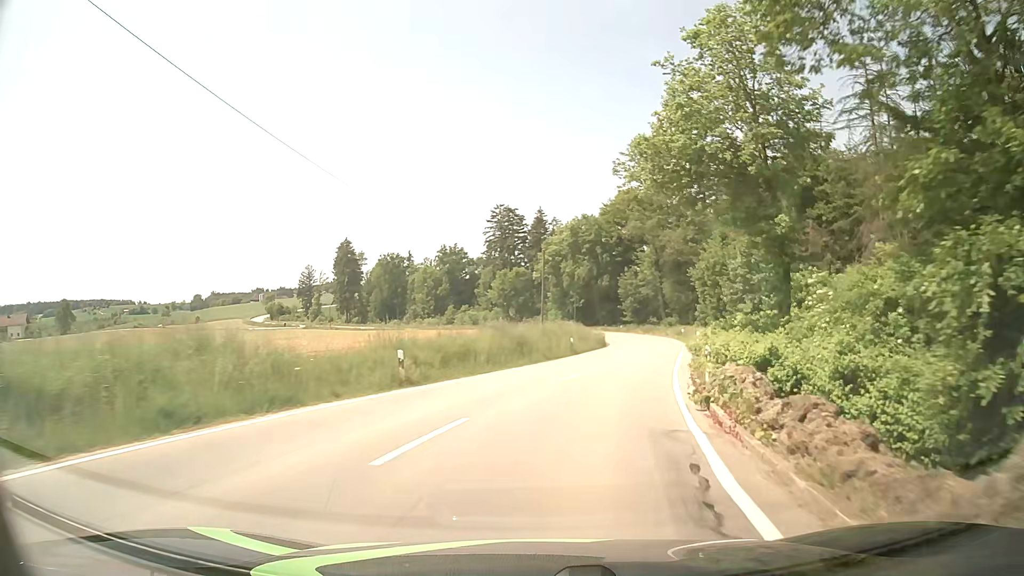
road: tertiary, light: Day
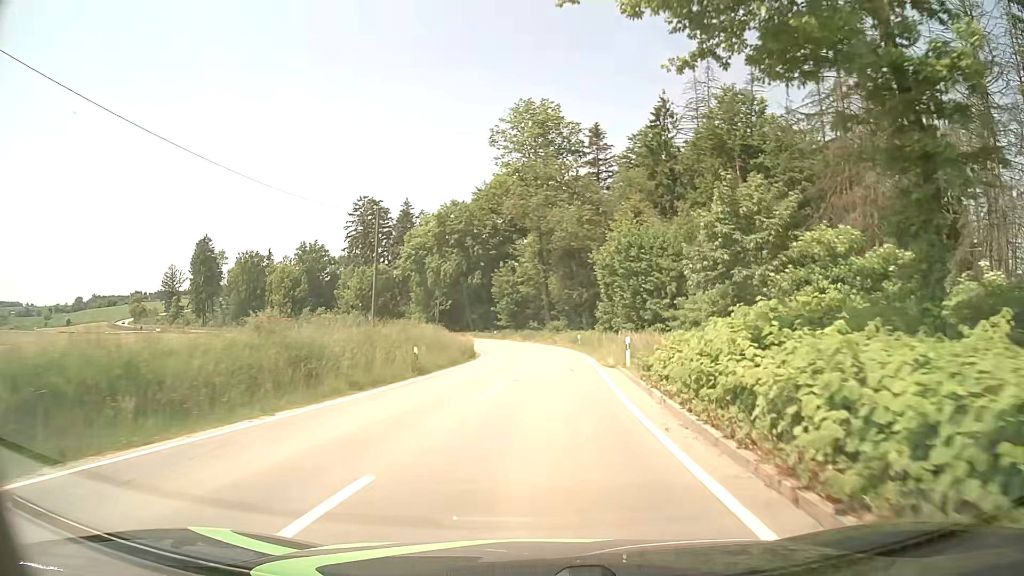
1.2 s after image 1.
(+1.8, +16.1) m; +12°
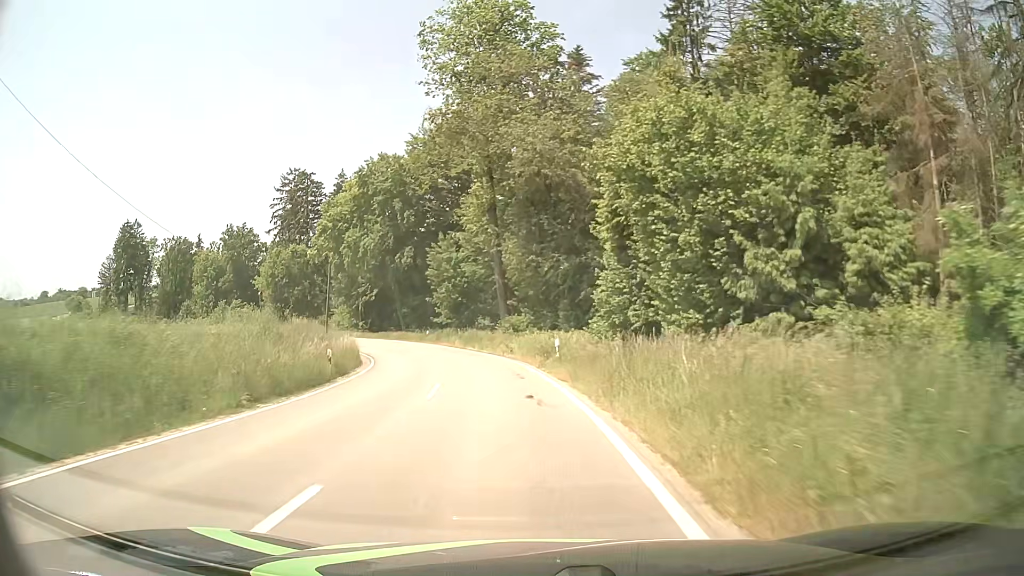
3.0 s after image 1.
(+1.1, +24.9) m; +3°
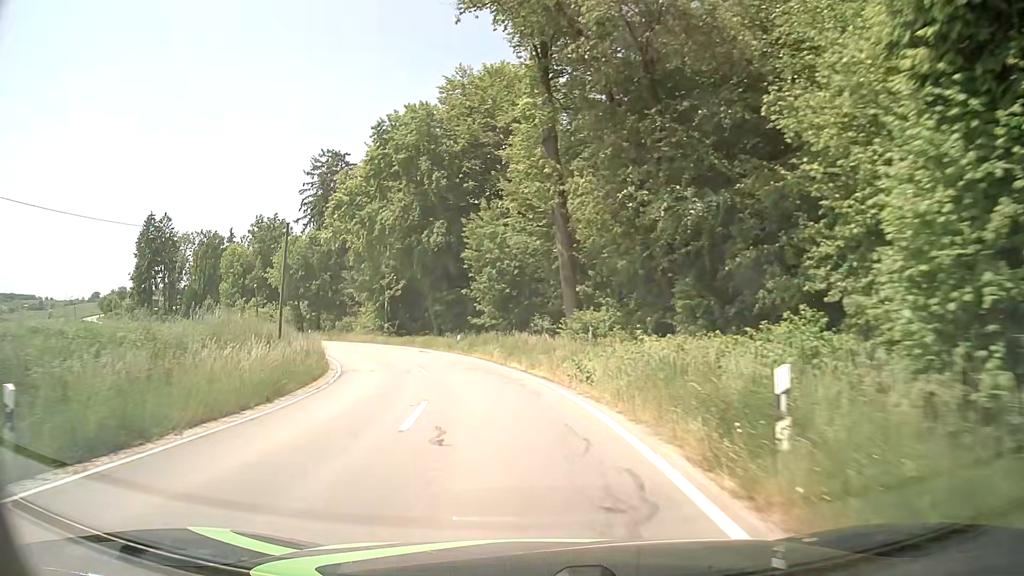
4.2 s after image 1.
(-0.6, +16.7) m; -5°
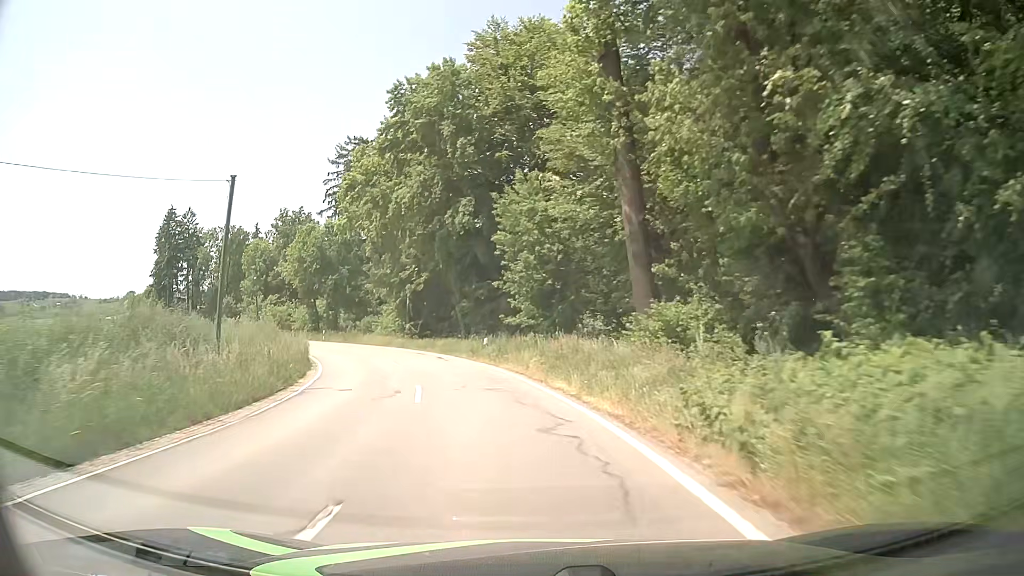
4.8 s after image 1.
(-0.3, +8.5) m; -4°
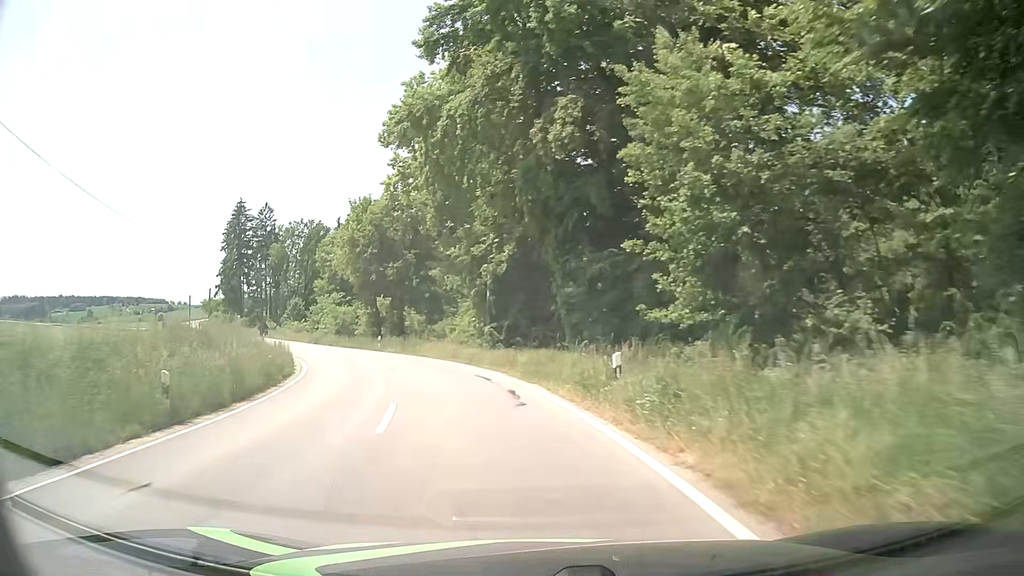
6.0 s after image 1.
(-1.3, +17.0) m; -10°
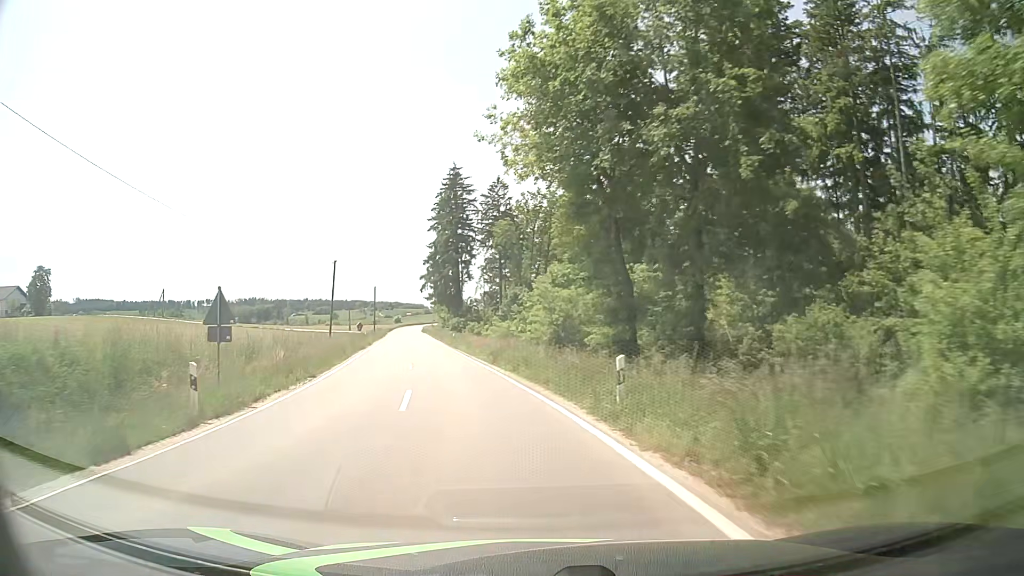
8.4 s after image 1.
(-6.5, +33.8) m; -22°
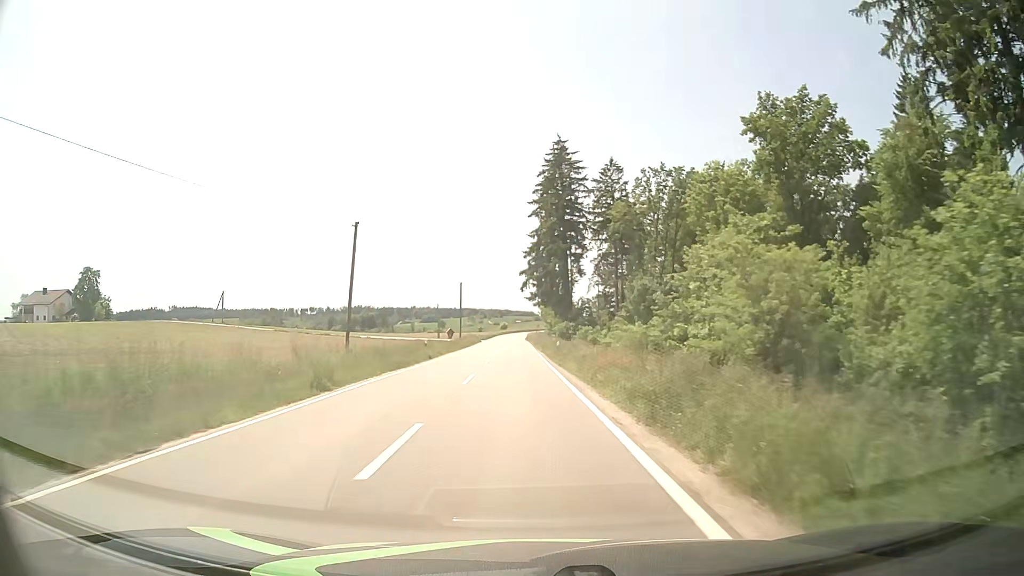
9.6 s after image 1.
(-1.7, +18.1) m; -10°
(0, +10) (0, +20) (-1, +30) (-1, +40) (-1, +50) (-1, +60) (-2, +70) (-2, +80) (-2, +90) (-3, +100) m
